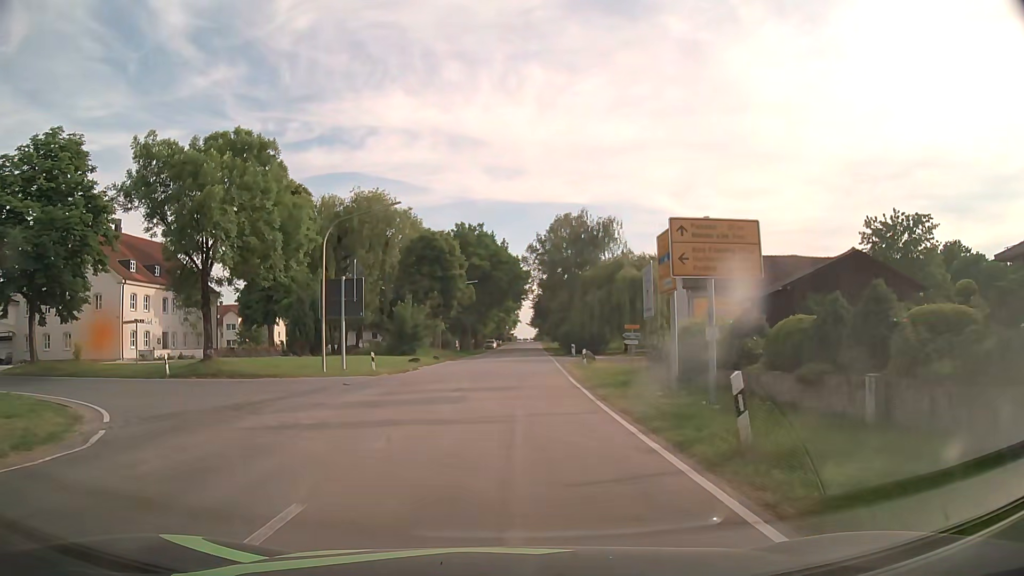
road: tertiary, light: Day
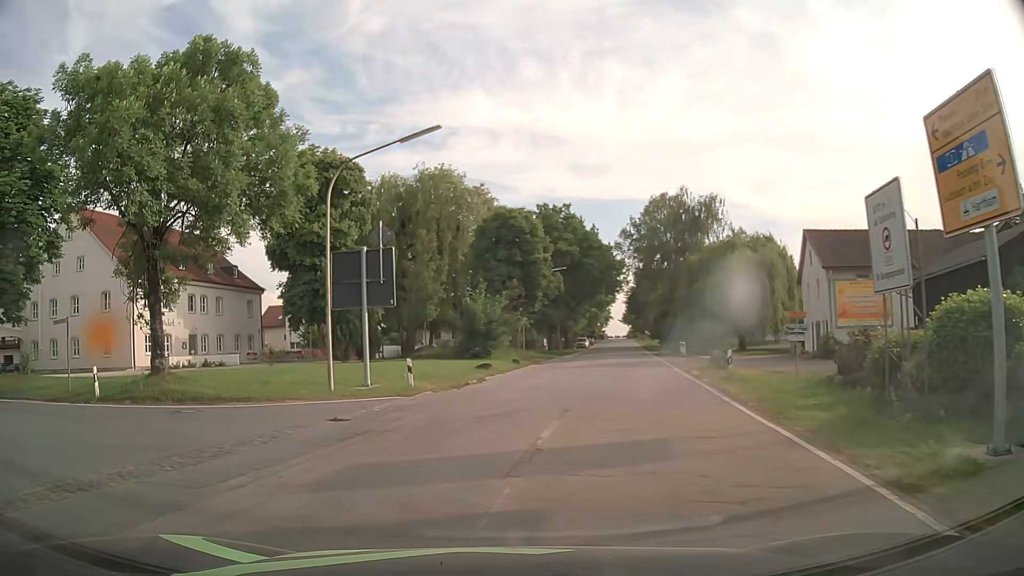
(-0.3, +10.6) m; -8°
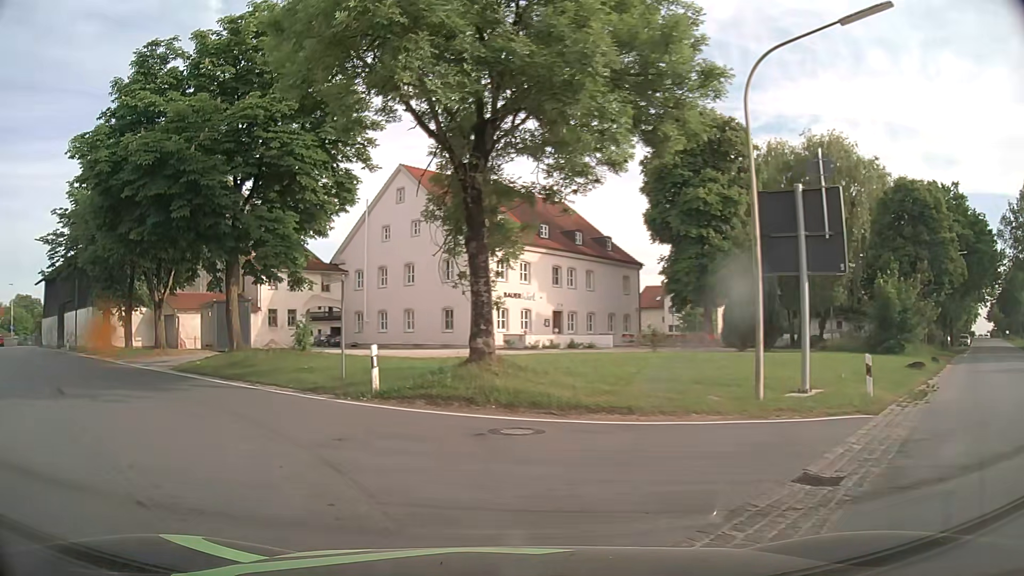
(-1.9, +7.0) m; -30°
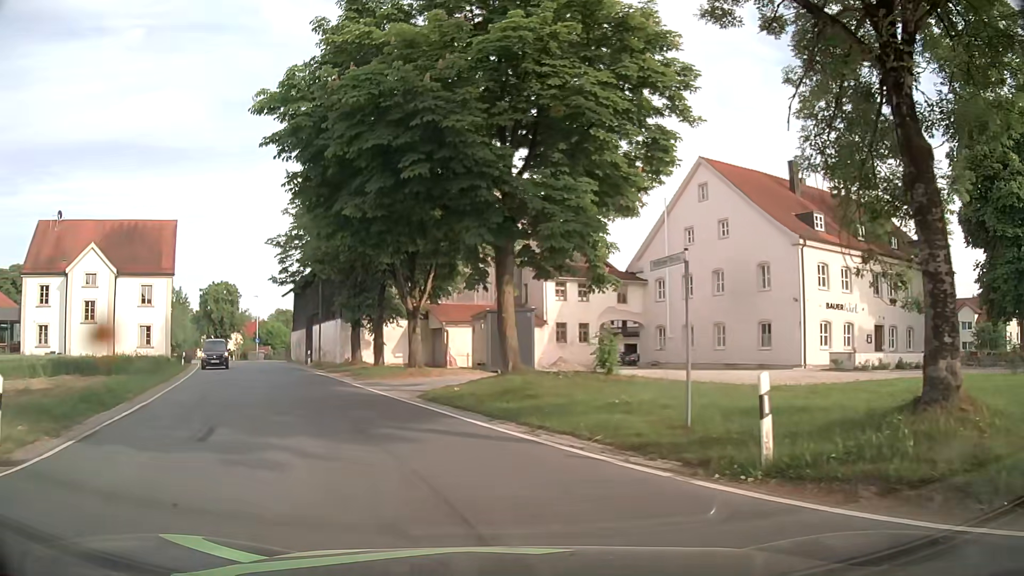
(-1.7, +6.1) m; -27°
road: secondary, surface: asphalt
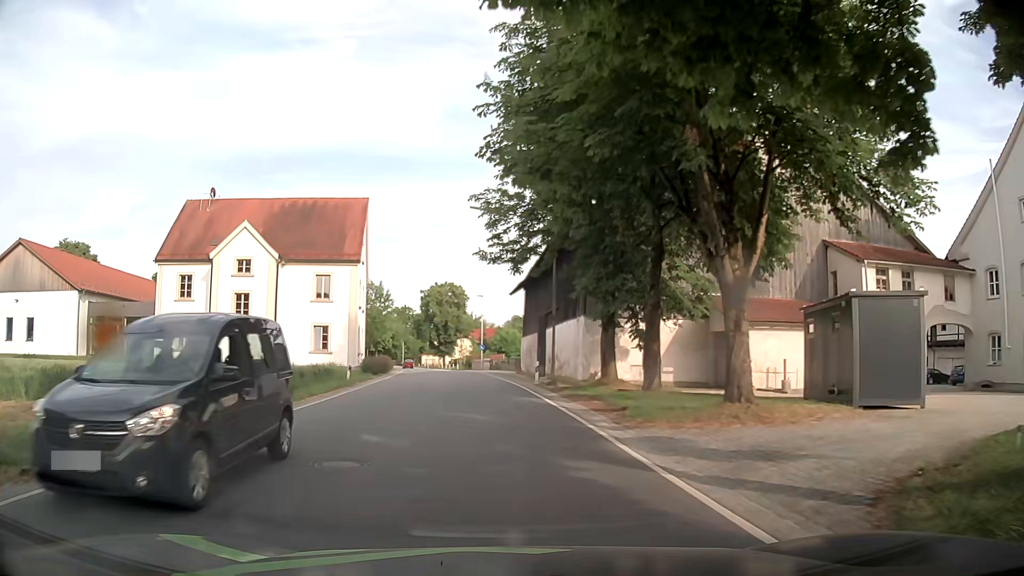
(-2.6, +13.4) m; -19°
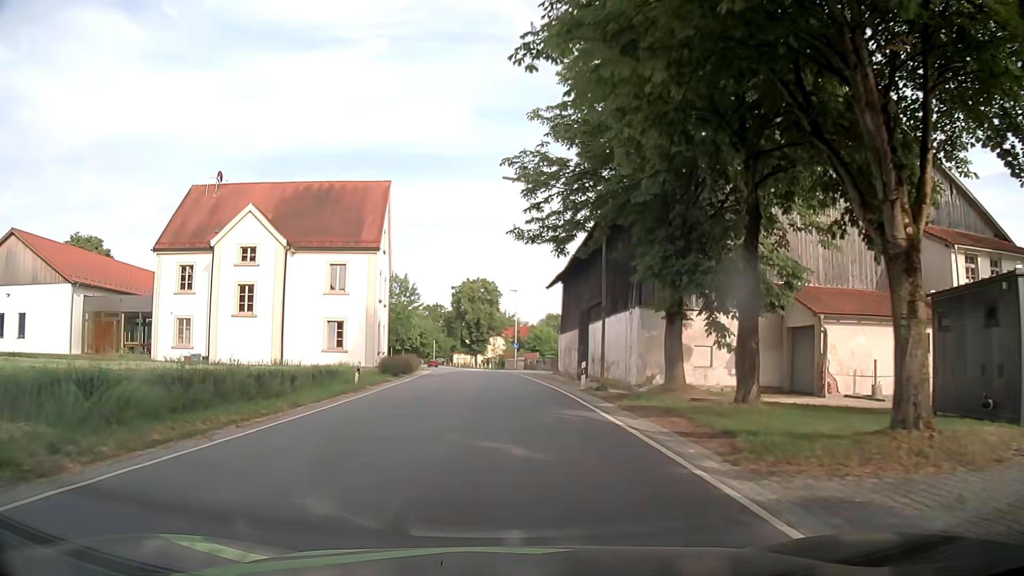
(-0.2, +5.0) m; -5°
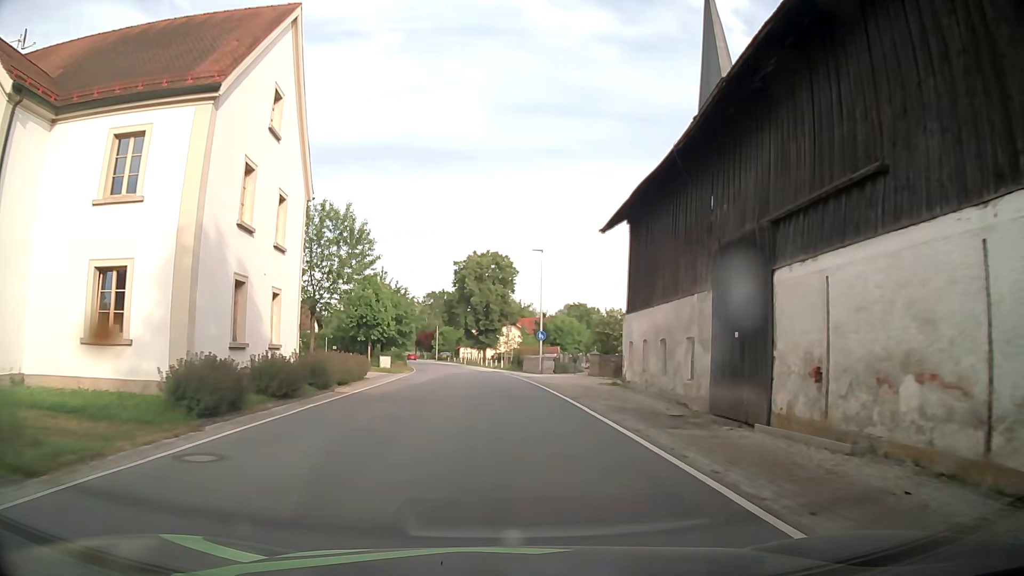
(+0.5, +25.4) m; +1°
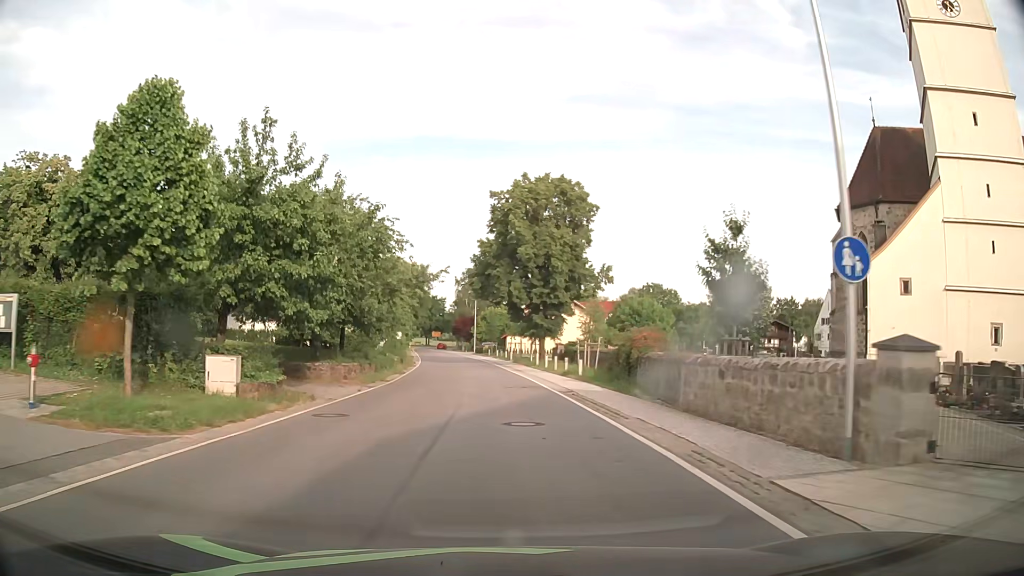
(-1.2, +36.6) m; -4°
(0, +10) (0, +20) (-1, +30) (-1, +40) (-2, +50) (-3, +60) (-4, +70) (-6, +80) (-7, +90) (-9, +99) m
